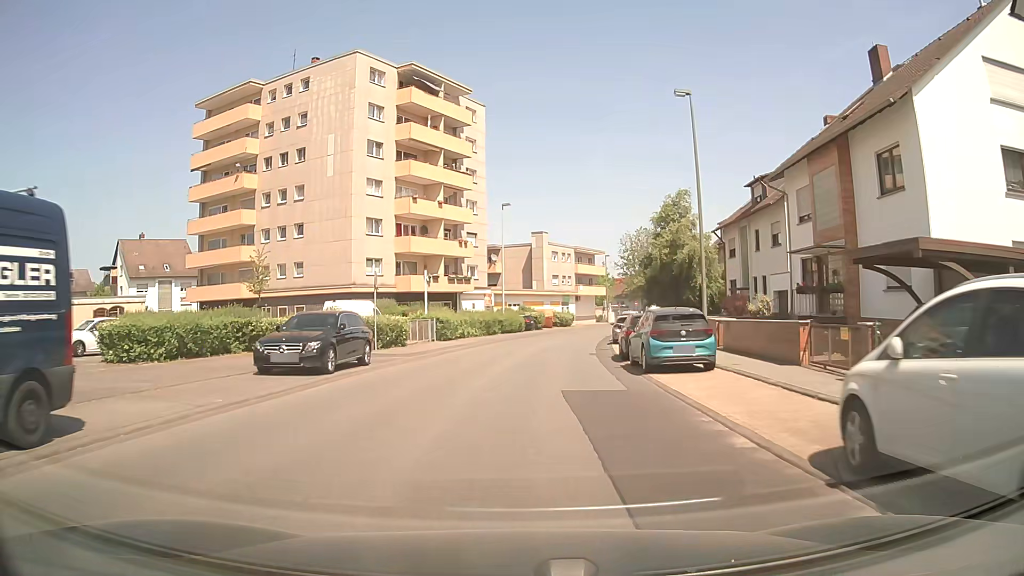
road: secondary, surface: asphalt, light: Day
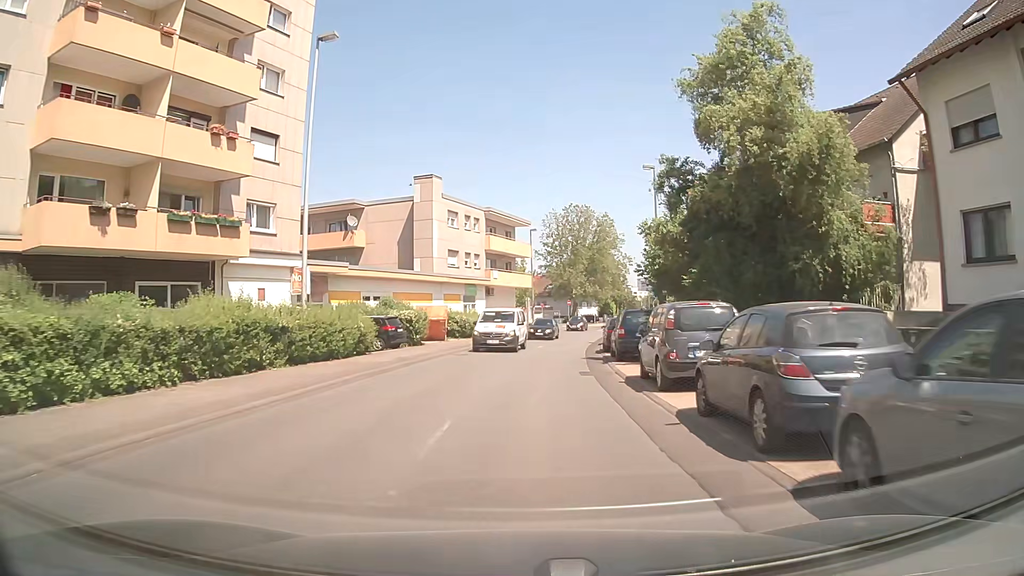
(+2.2, +33.4) m; +8°
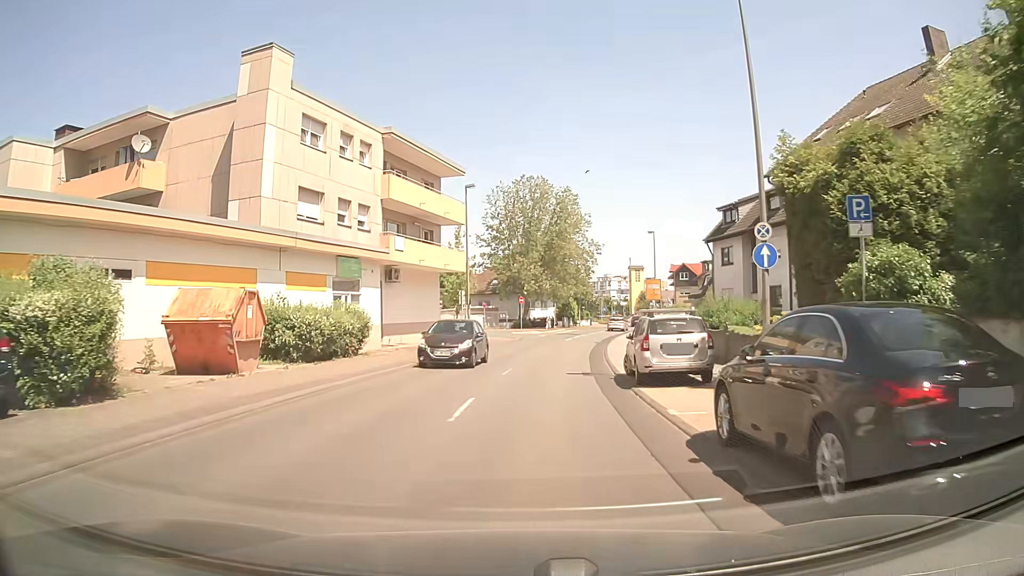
(+0.8, +23.7) m; +5°
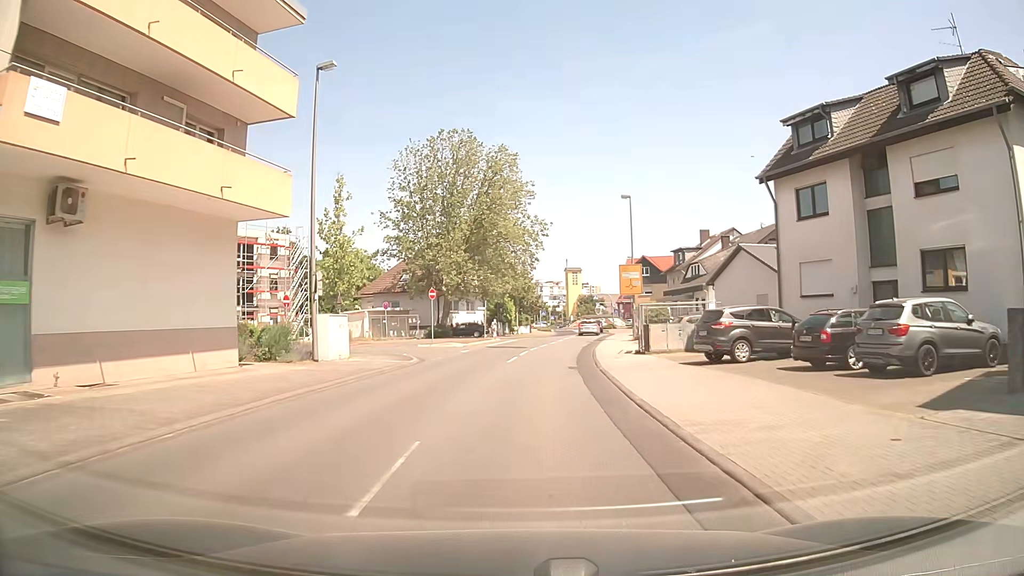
(+0.9, +22.6) m; +5°
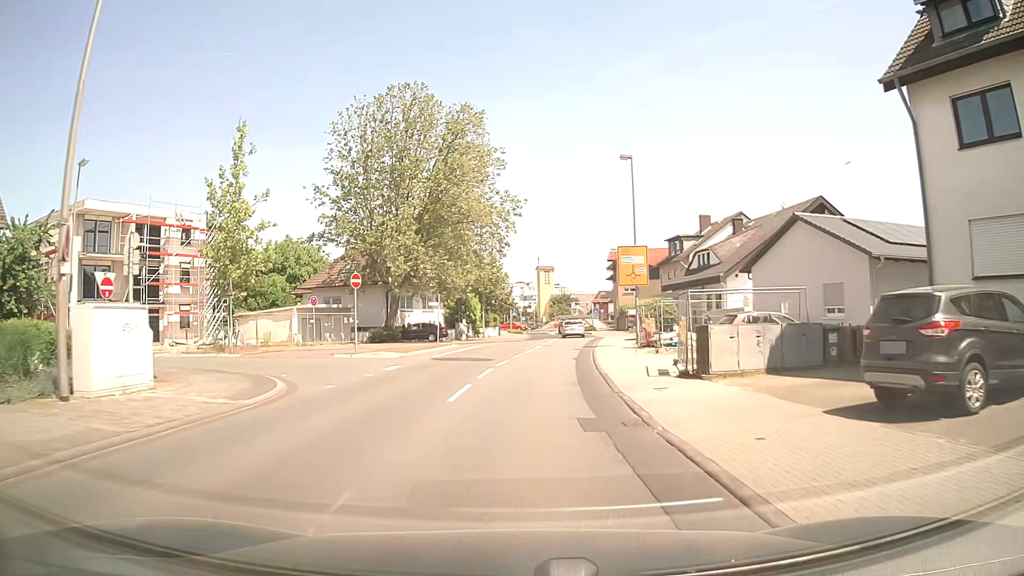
(+0.3, +12.2) m; +3°
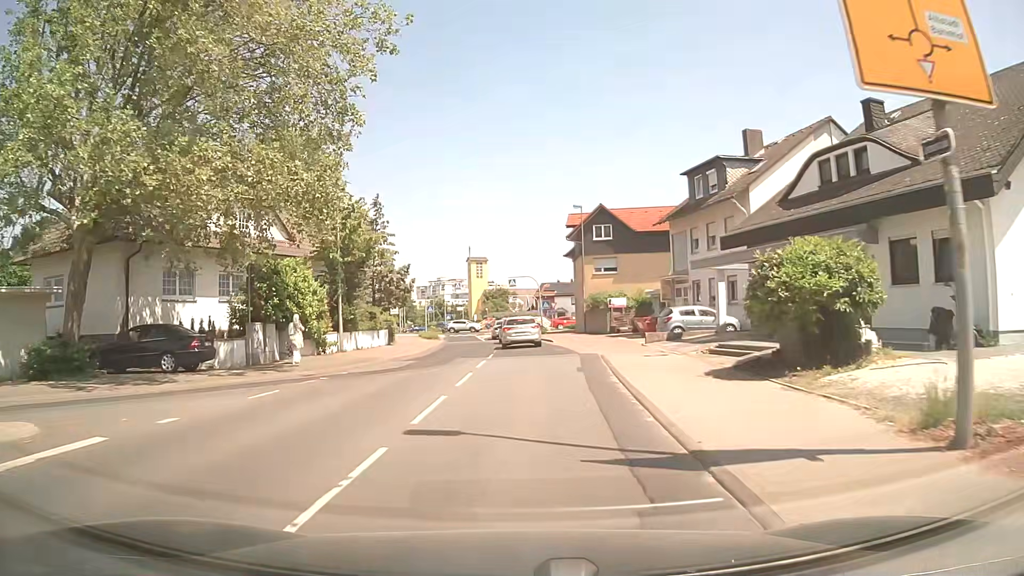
(+1.7, +30.8) m; +5°
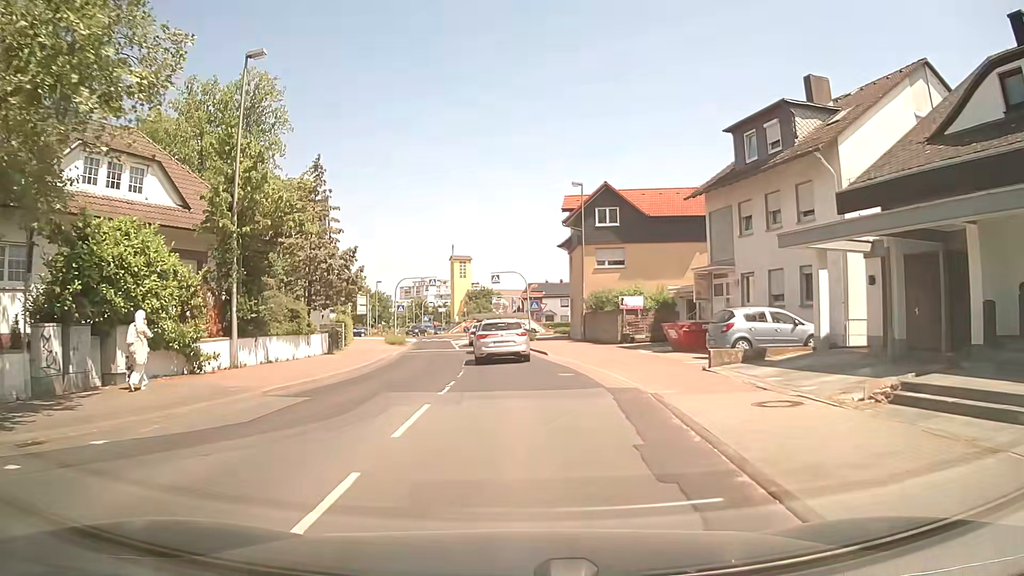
(+0.1, +10.2) m; +2°
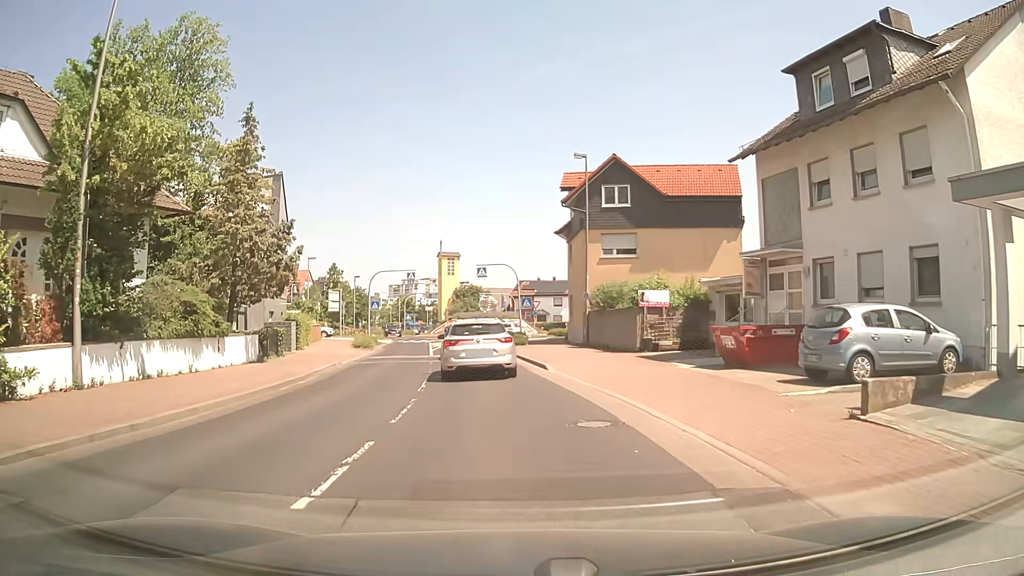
(0.0, +7.5) m; 0°
